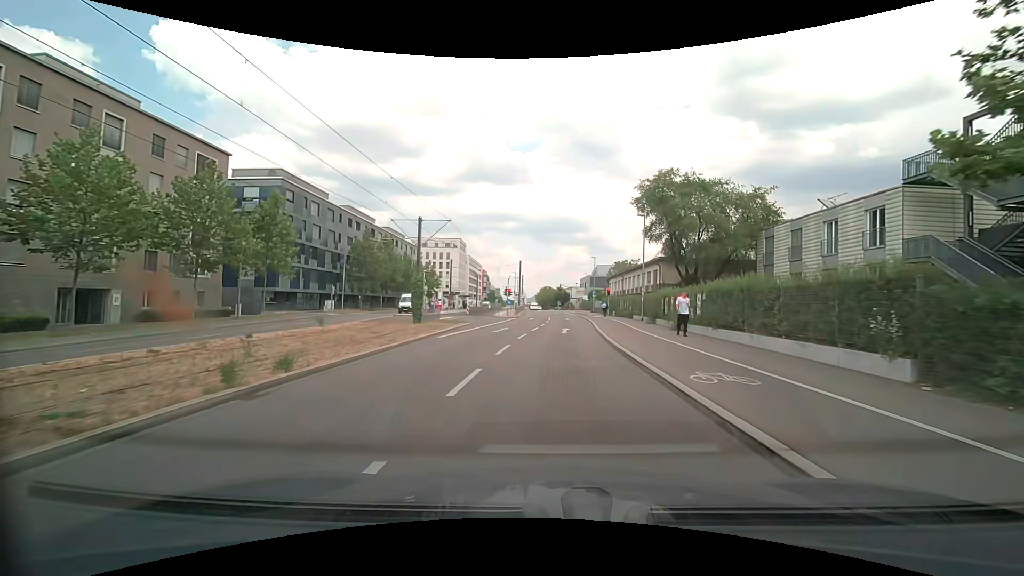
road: secondary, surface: asphalt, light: Day
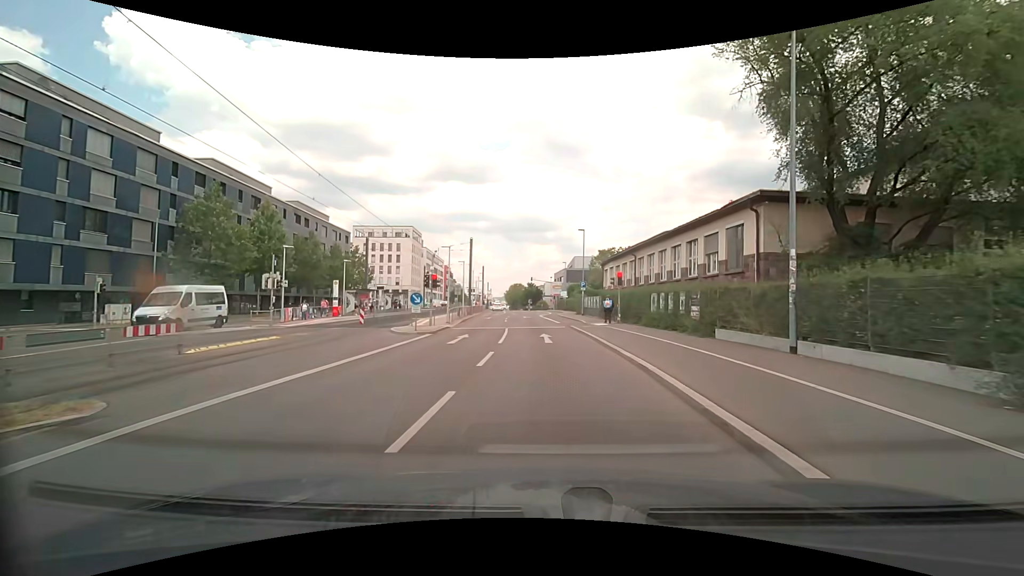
(+0.8, +26.4) m; +3°
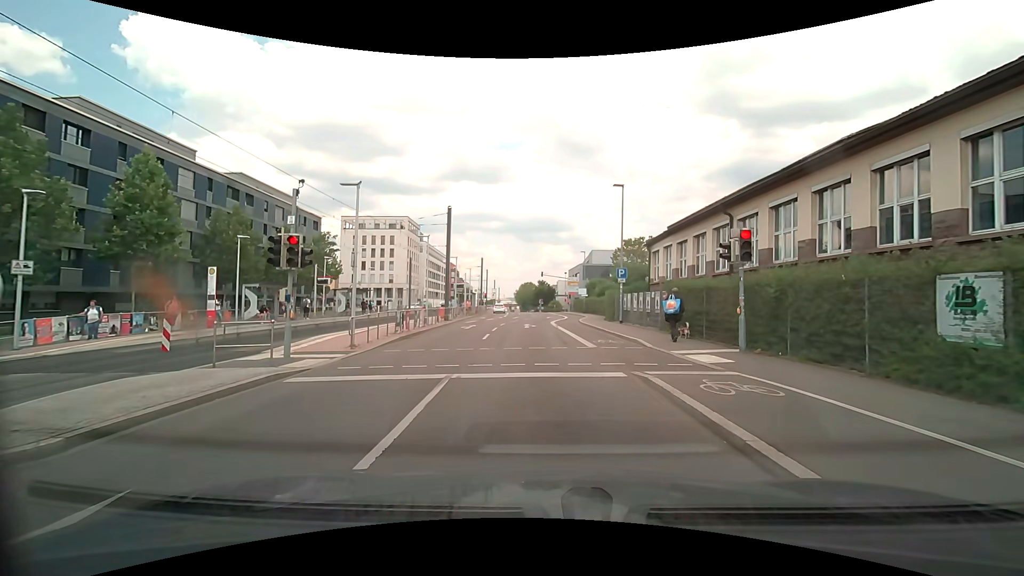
(0.0, +17.5) m; -3°
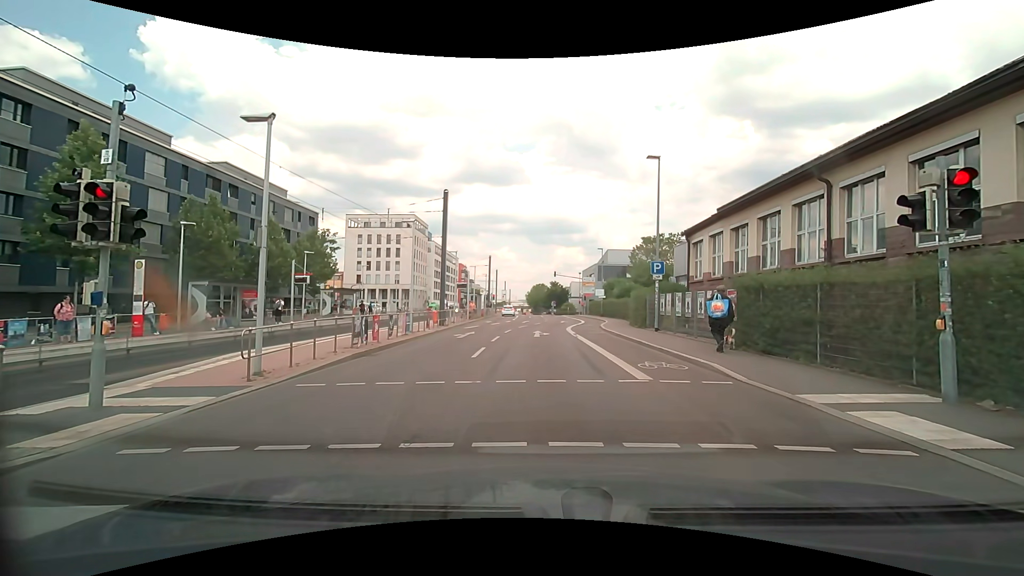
(0.0, +5.5) m; -2°
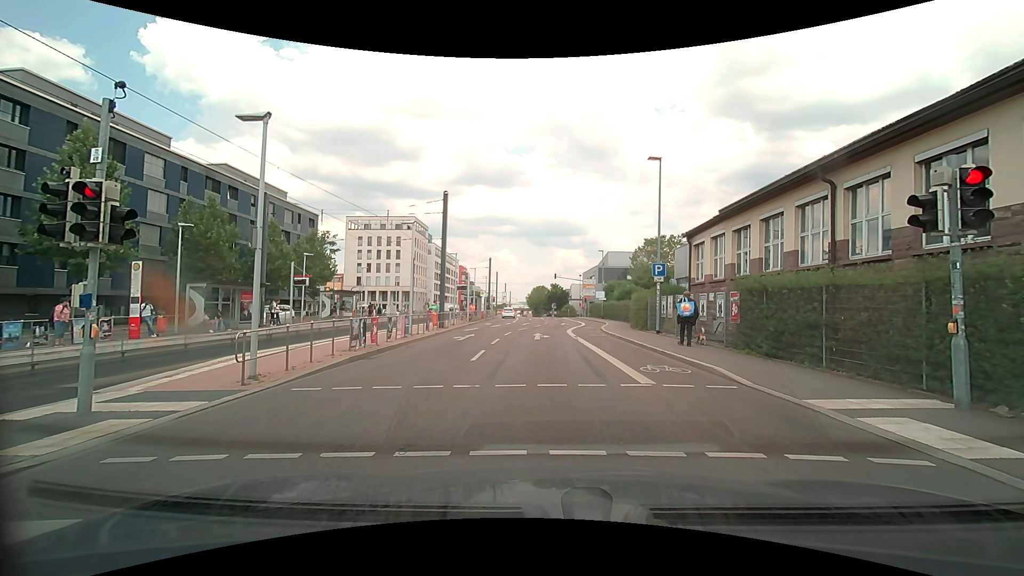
(0.0, +0.3) m; 0°
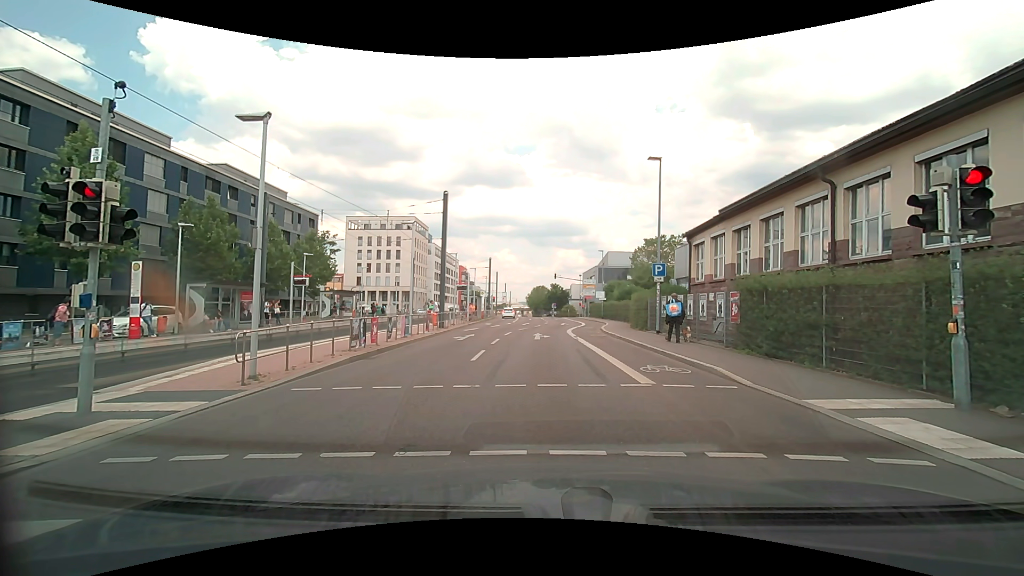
(0.0, 0.0) m; 0°
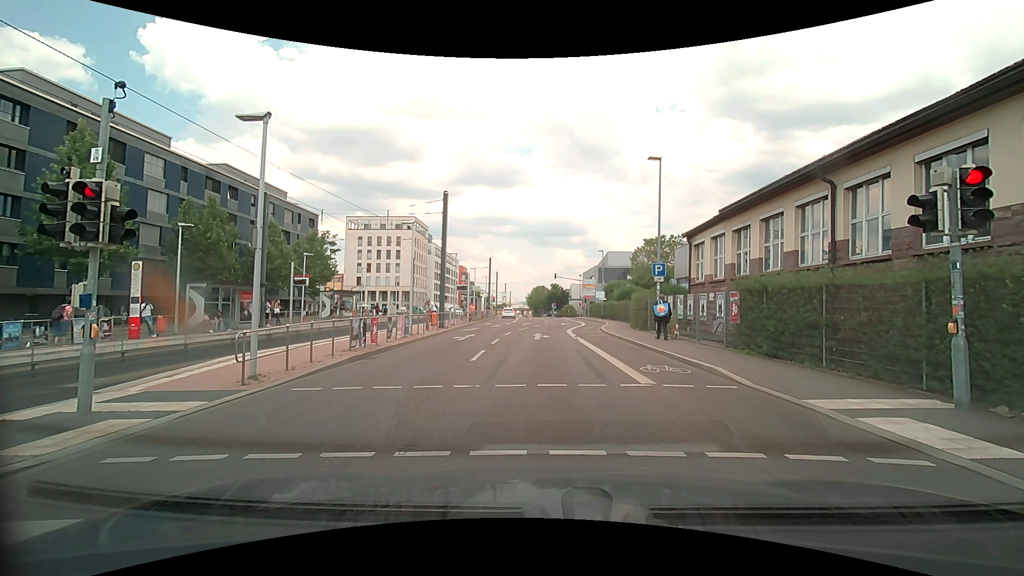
(0.0, 0.0) m; 0°
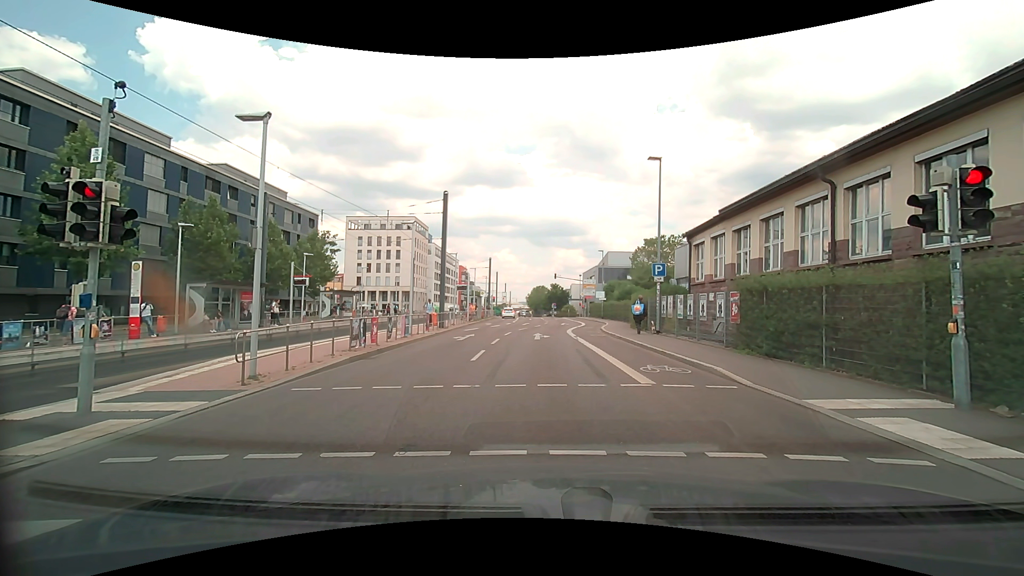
(0.0, 0.0) m; 0°
